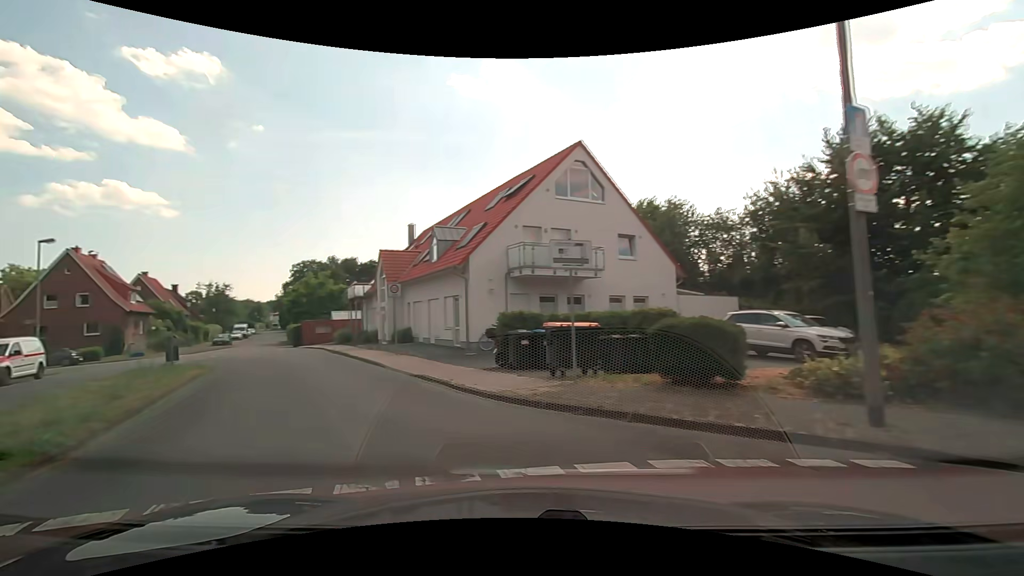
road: residential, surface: paved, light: Day
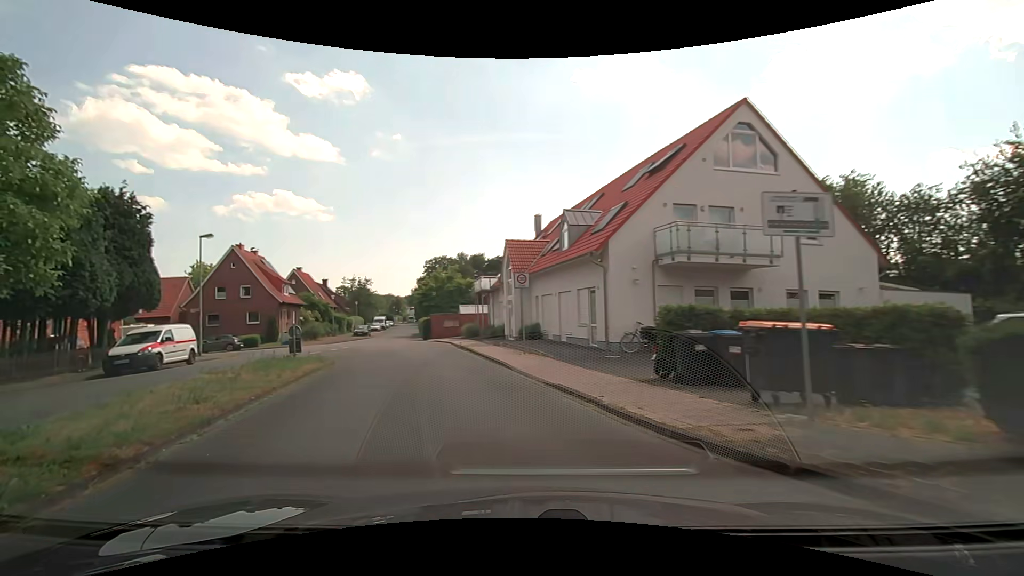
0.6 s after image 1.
(-0.4, +3.2) m; -14°
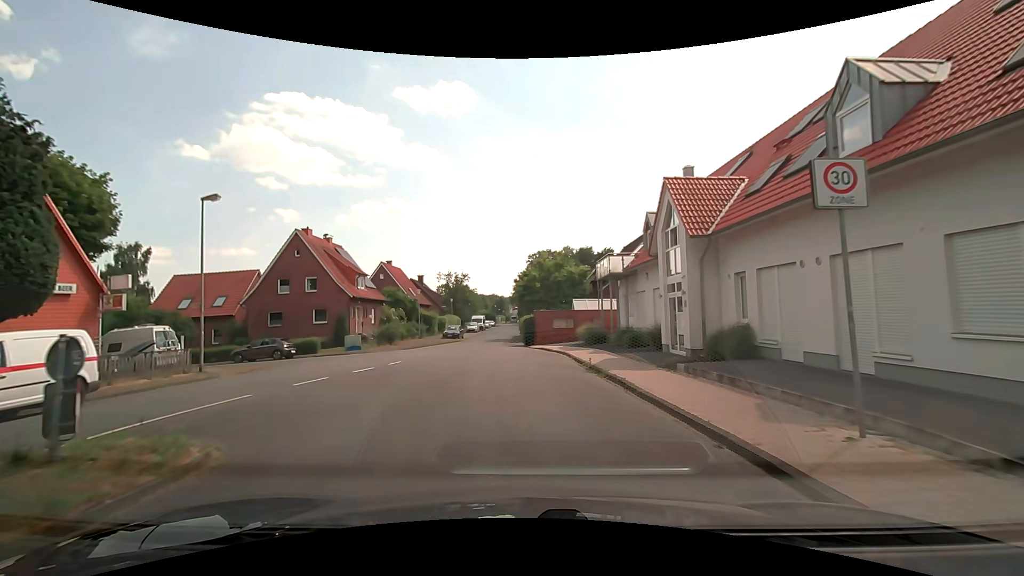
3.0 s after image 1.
(-2.3, +13.3) m; -13°
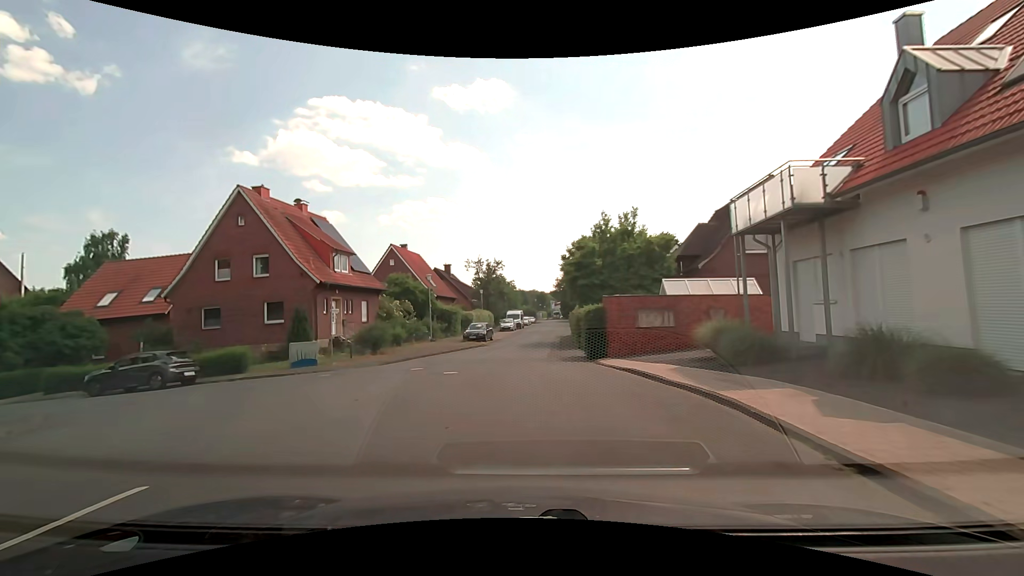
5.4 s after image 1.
(-0.7, +14.9) m; -5°
